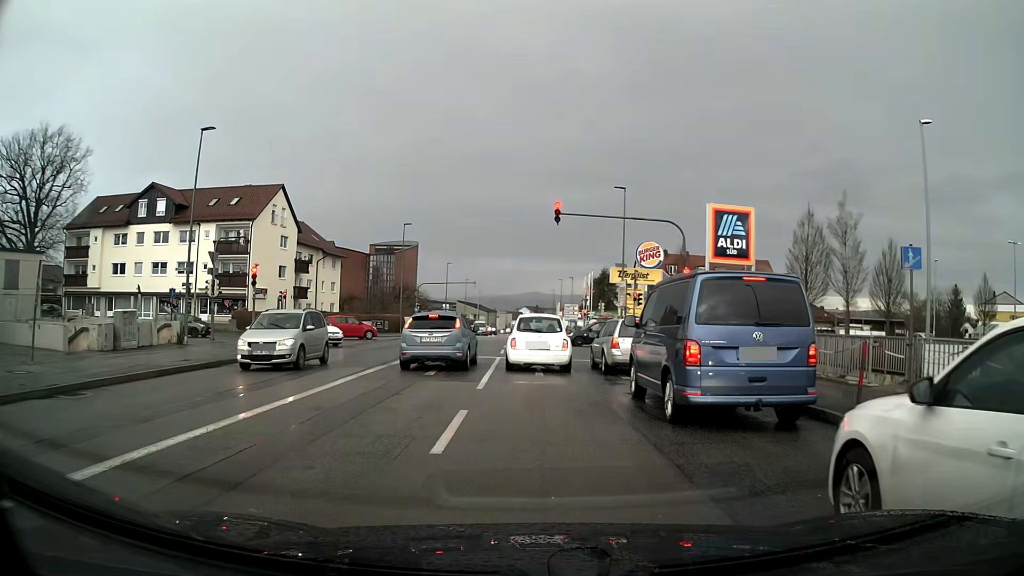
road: tertiary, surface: asphalt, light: Day
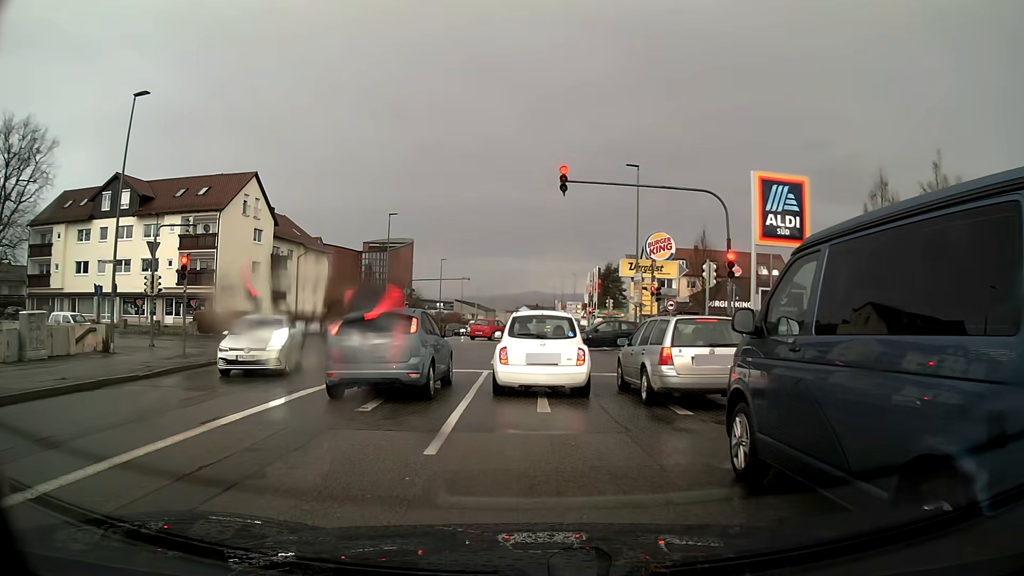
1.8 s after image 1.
(0.0, +6.2) m; 0°
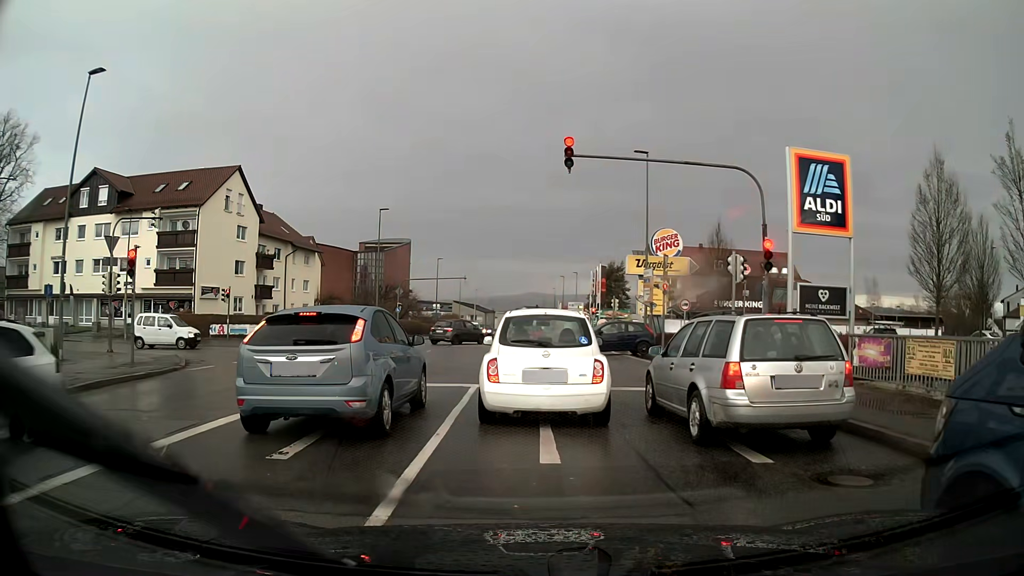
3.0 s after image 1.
(0.0, +3.3) m; 0°
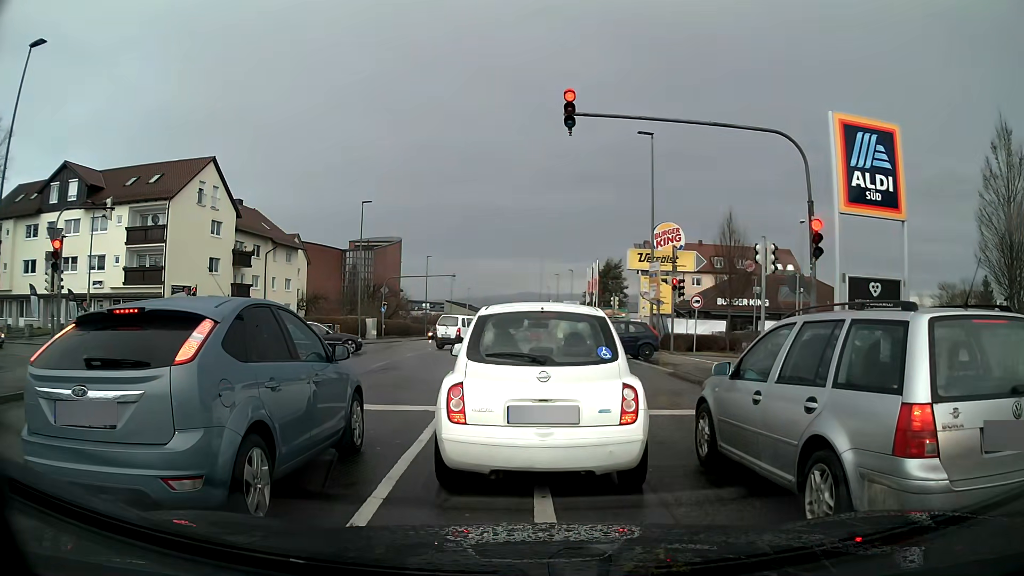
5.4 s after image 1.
(0.0, +3.5) m; 0°
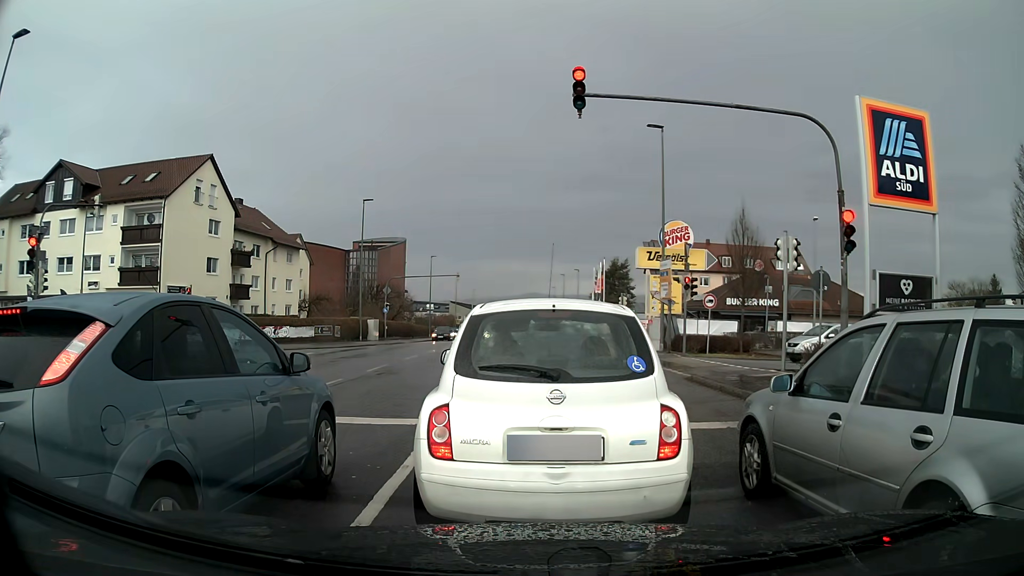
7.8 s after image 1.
(0.0, +1.3) m; 0°
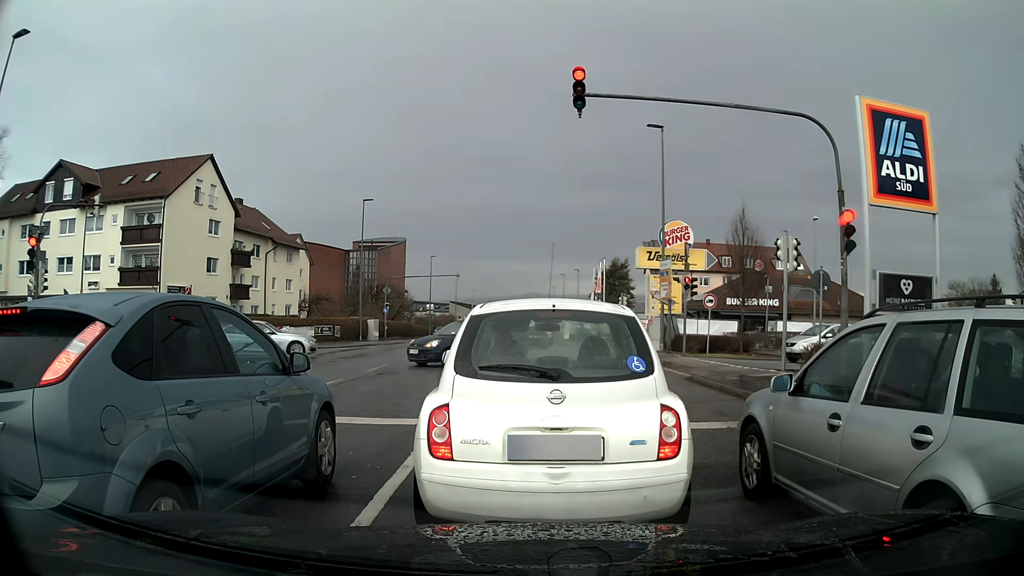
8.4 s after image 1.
(0.0, 0.0) m; 0°
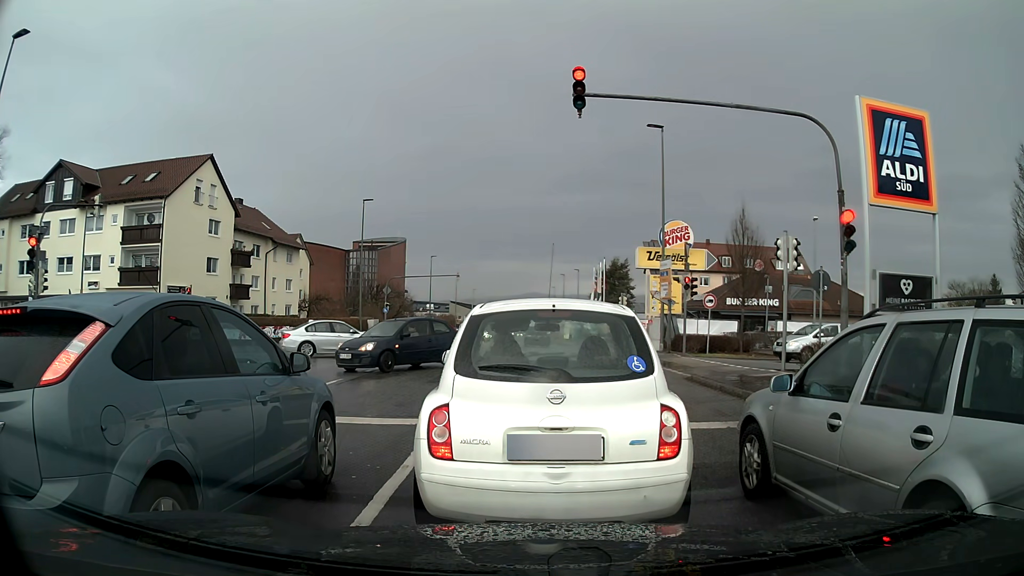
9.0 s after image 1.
(0.0, 0.0) m; 0°
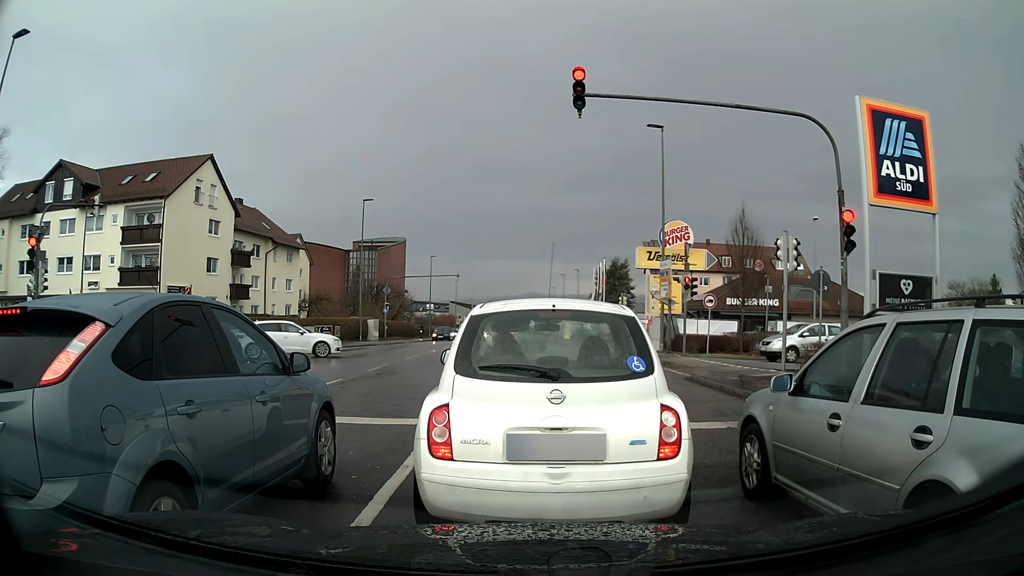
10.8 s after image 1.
(0.0, 0.0) m; 0°
